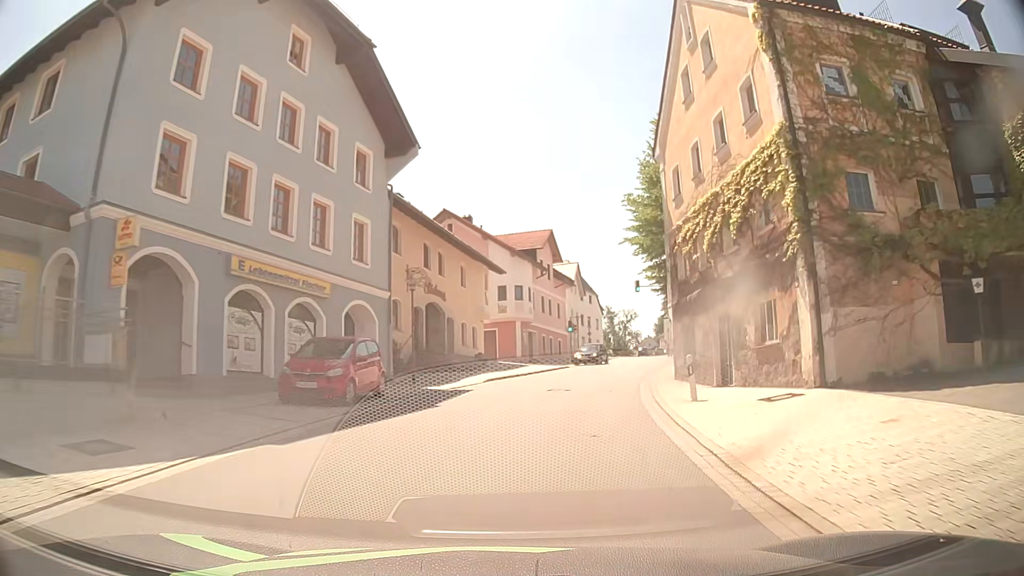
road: tertiary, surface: asphalt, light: Day
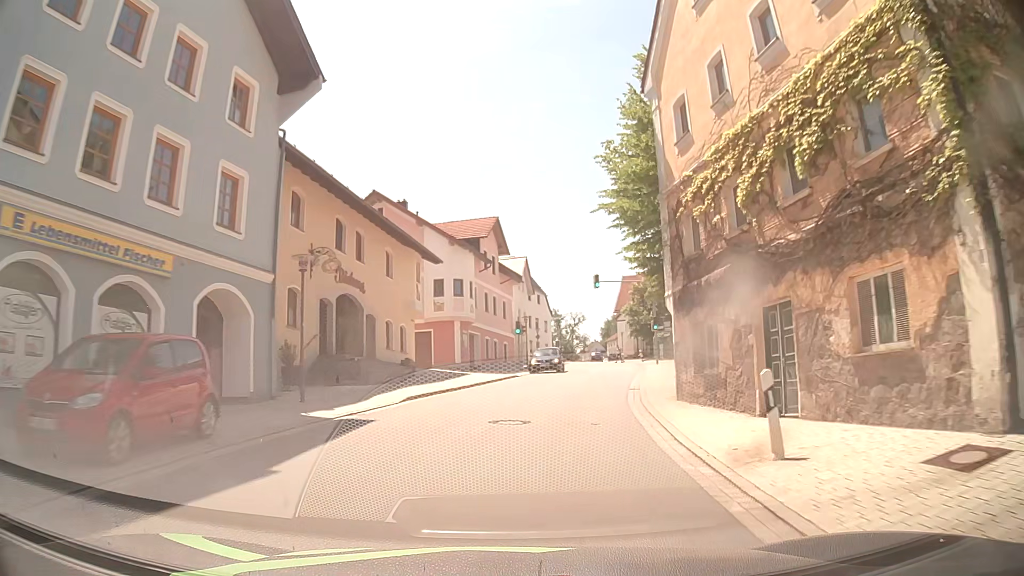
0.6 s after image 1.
(+0.3, +7.3) m; +5°
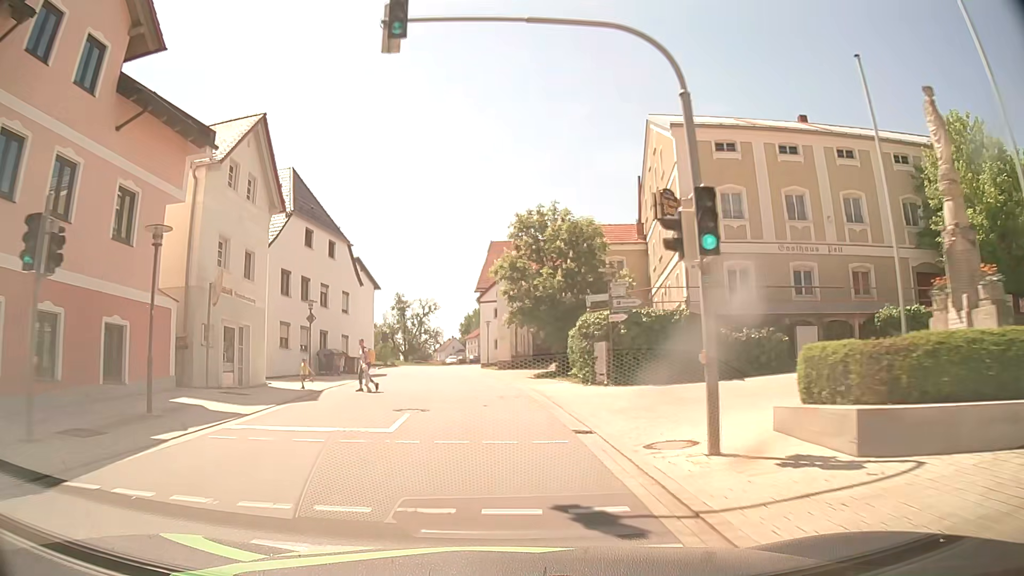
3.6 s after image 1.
(+5.6, +37.0) m; +12°
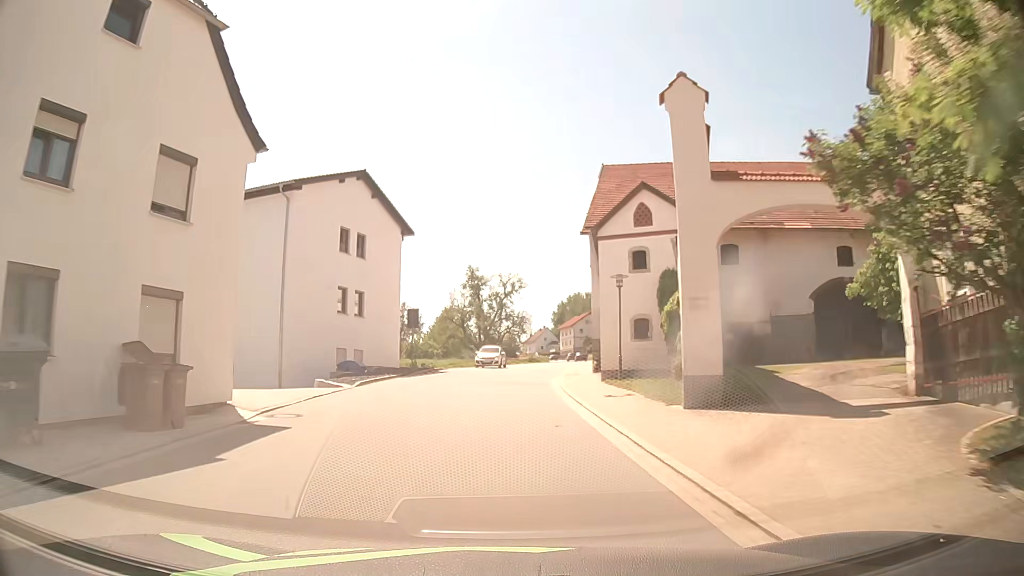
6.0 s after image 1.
(-1.8, +30.4) m; -8°
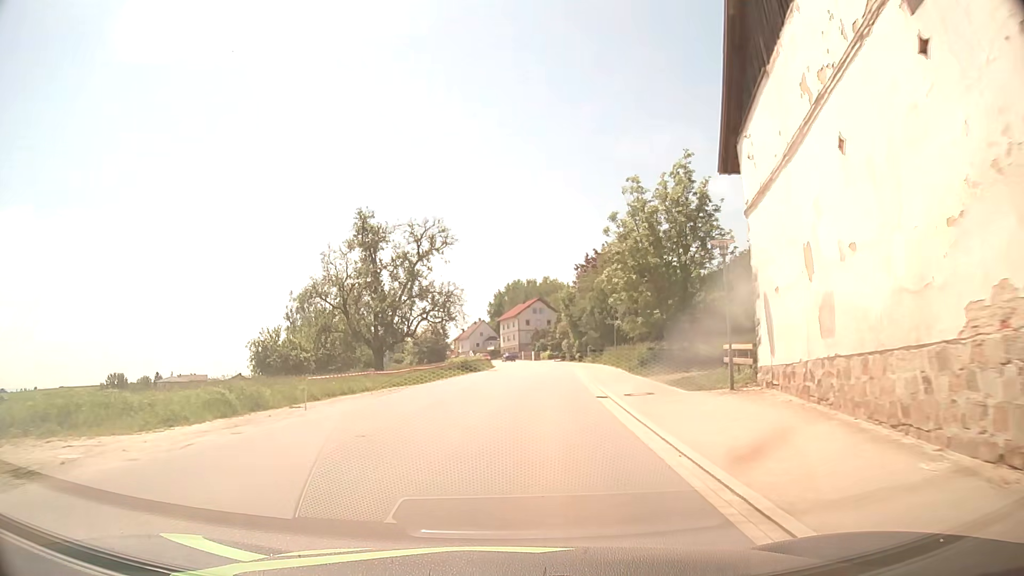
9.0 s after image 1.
(+1.6, +38.3) m; +7°
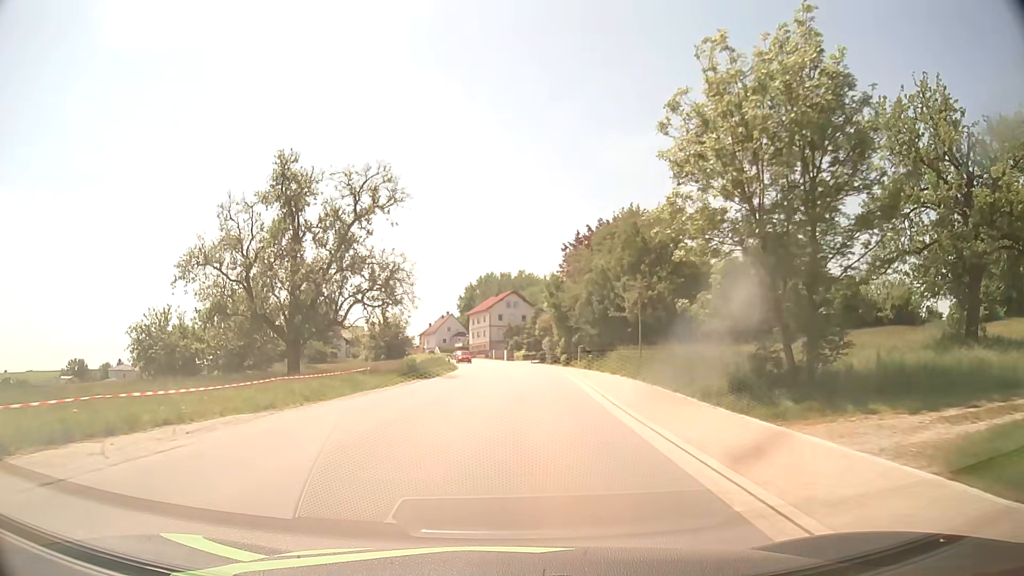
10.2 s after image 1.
(+0.2, +15.3) m; +2°
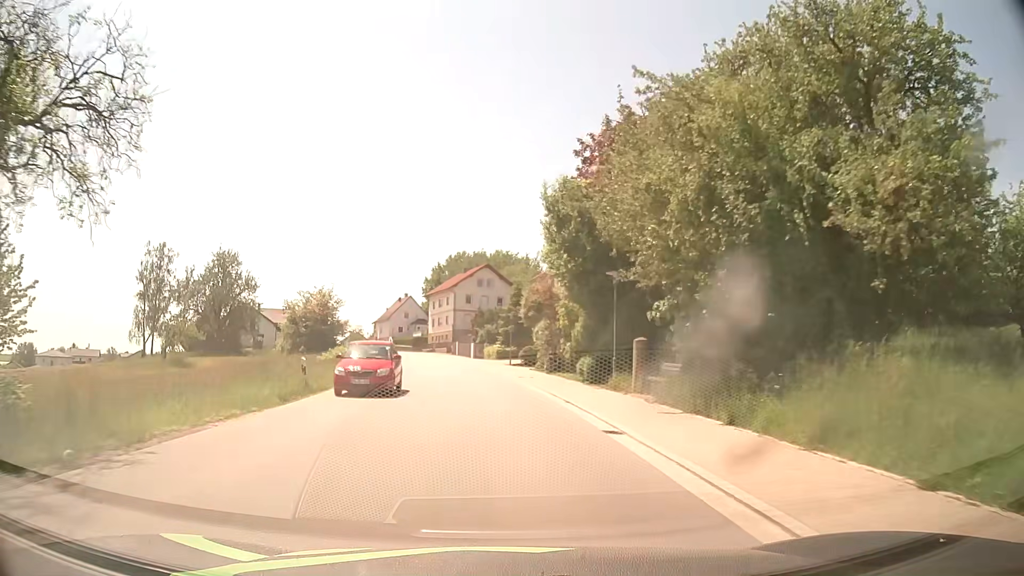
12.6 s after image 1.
(+0.9, +30.7) m; +2°
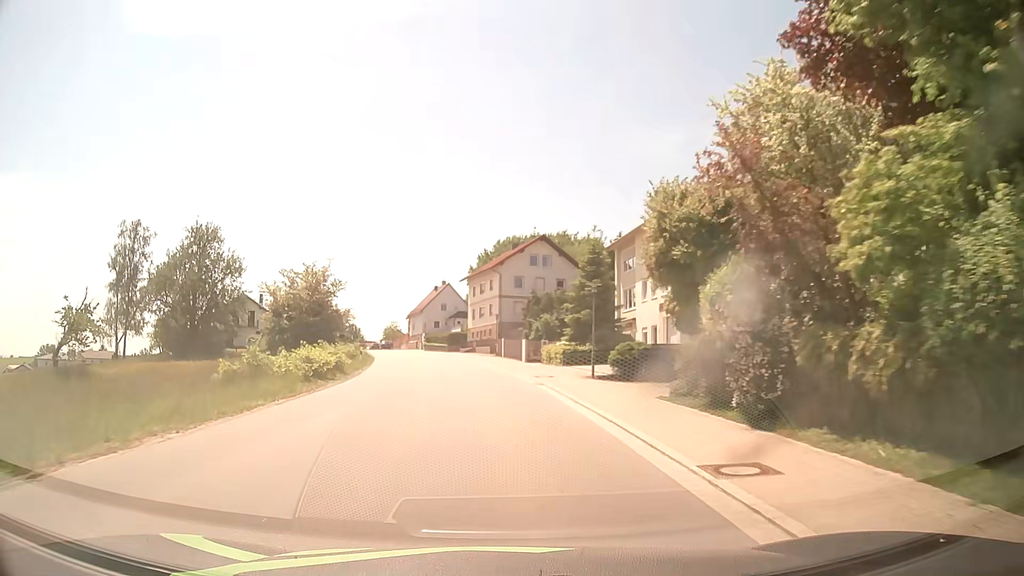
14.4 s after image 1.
(-0.8, +23.0) m; -4°
(0, +10) (-1, +20) (-1, +30) (-3, +40) (-5, +50) (-7, +59) (-9, +69) (-11, +79) (-14, +89) (-16, +98) m
